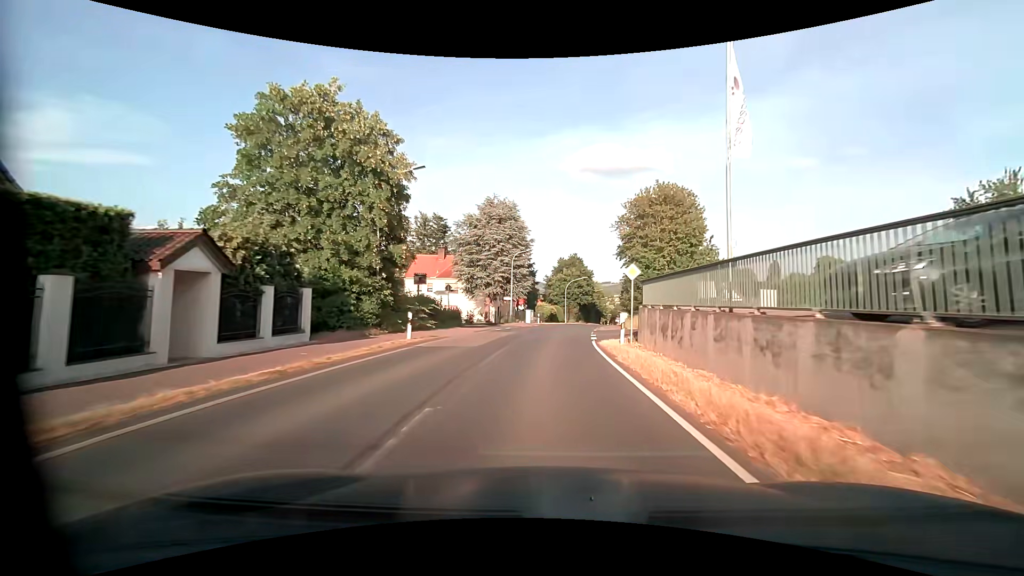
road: primary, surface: asphalt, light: Day
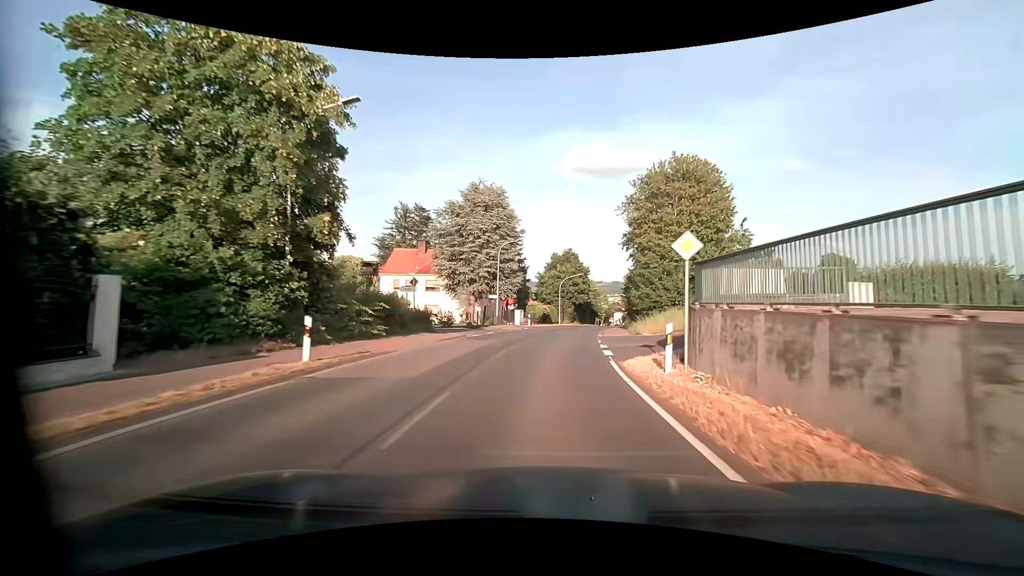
(0.0, +7.7) m; +1°
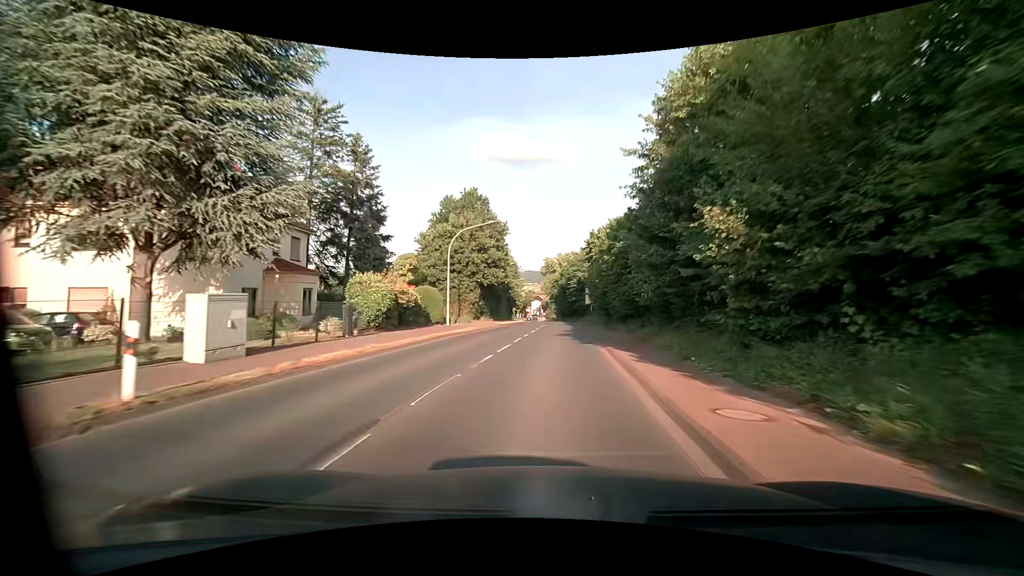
(+2.7, +38.5) m; +9°
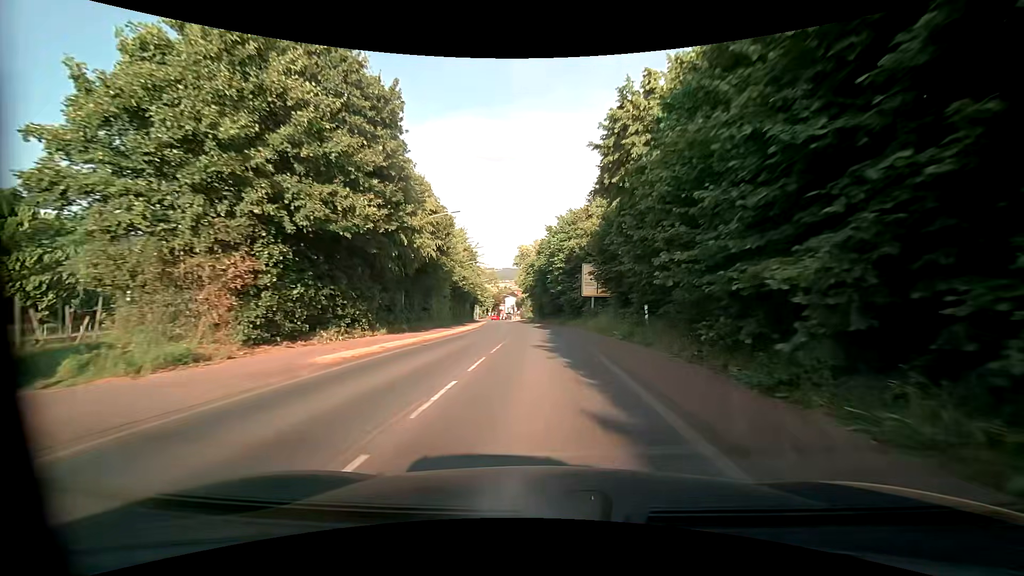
(+1.6, +31.6) m; +4°
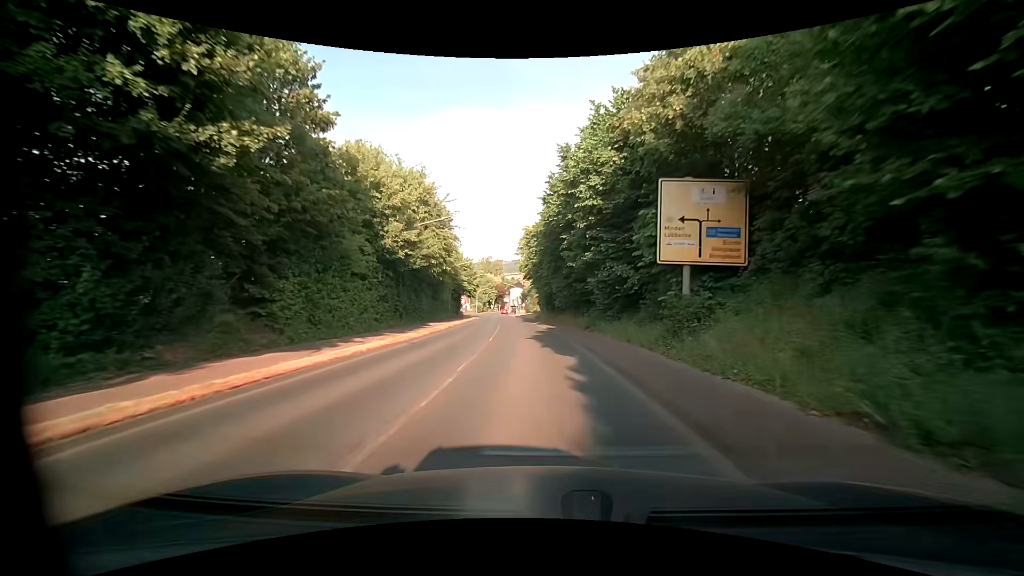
(-0.2, +24.5) m; -2°
(0, +10) (0, +20) (-1, +30) (-1, +40) (-2, +50) (-3, +60) (-4, +70) (-5, +80) (-5, +90) (-6, +100) m
